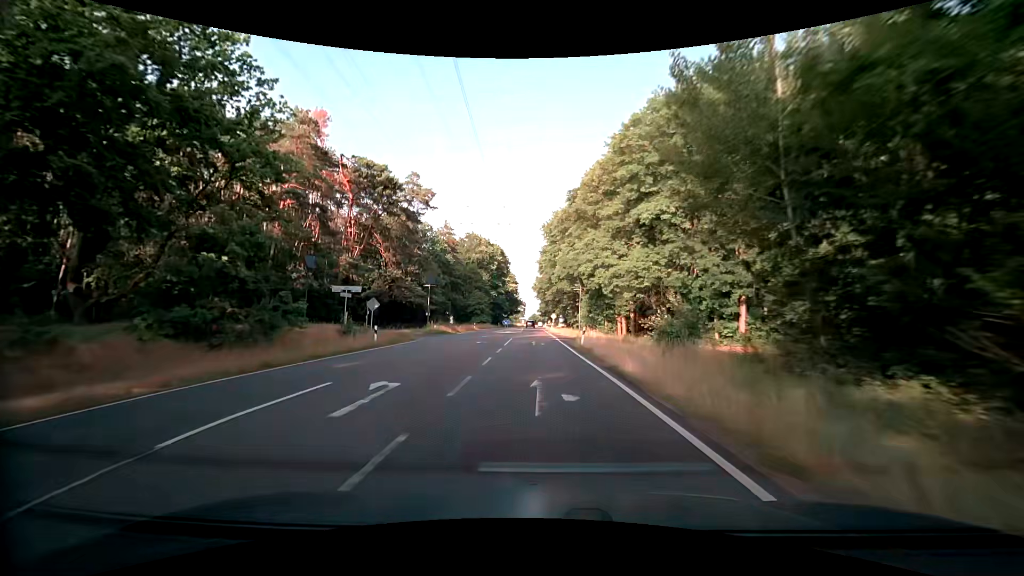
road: secondary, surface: asphalt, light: Day
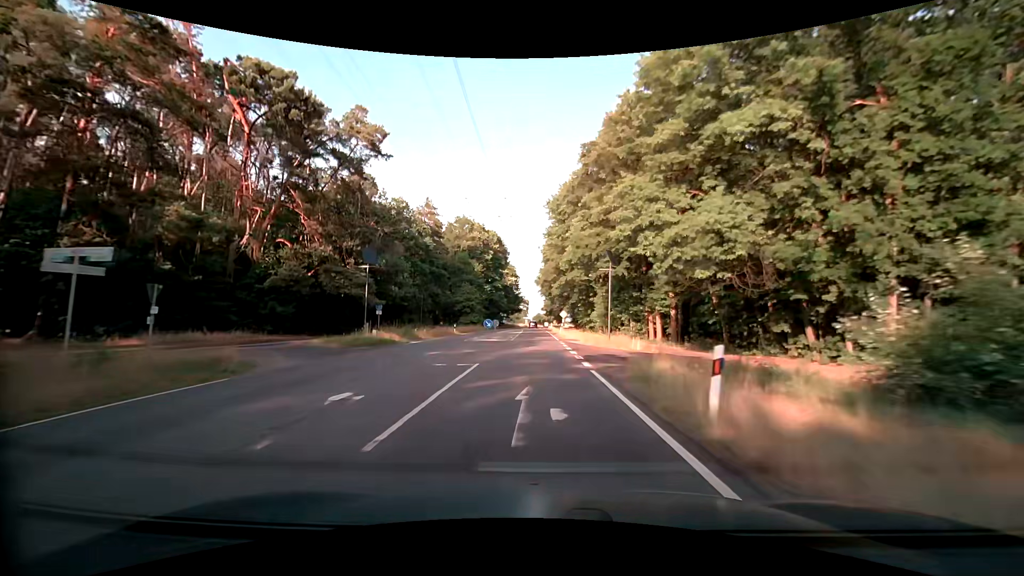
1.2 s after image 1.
(-0.1, +21.6) m; 0°
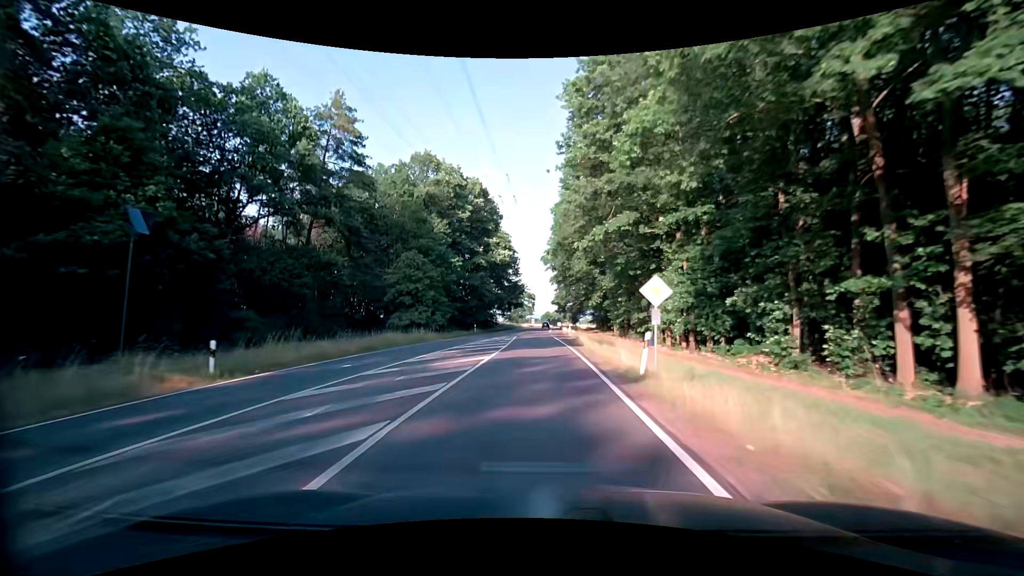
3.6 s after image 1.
(-0.4, +43.2) m; -1°
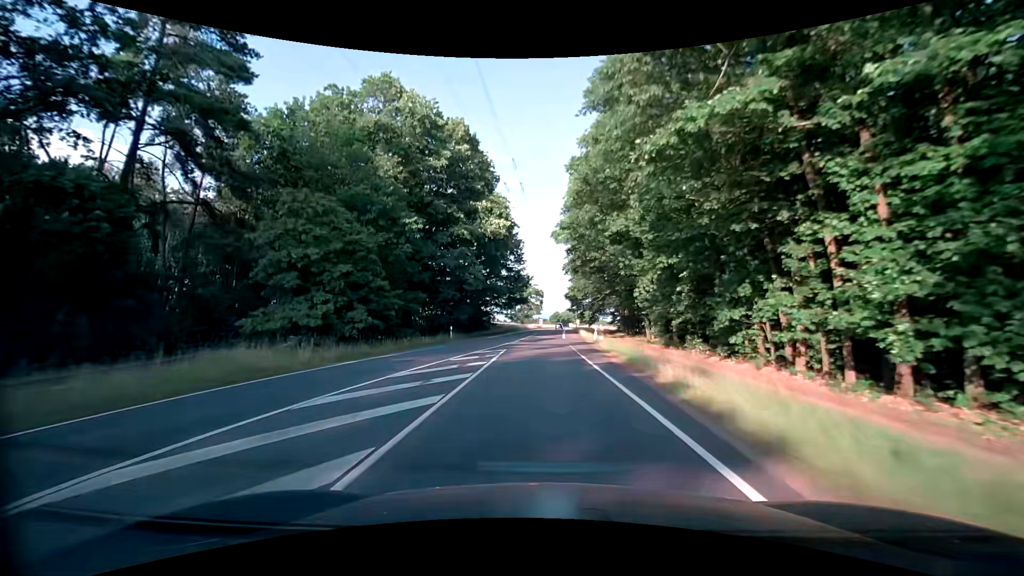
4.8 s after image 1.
(-0.2, +21.9) m; -1°
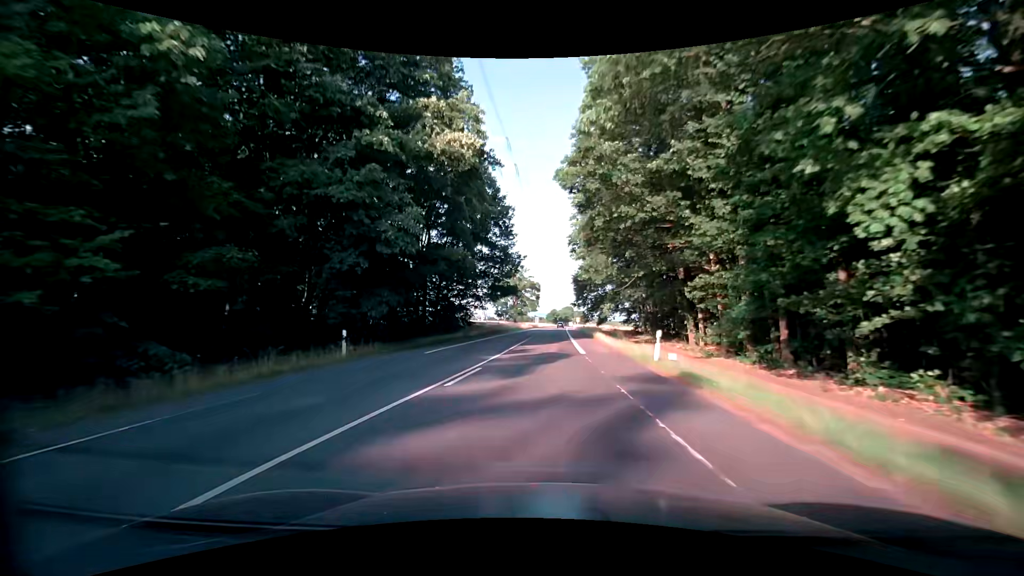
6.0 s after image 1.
(-0.1, +22.4) m; 0°
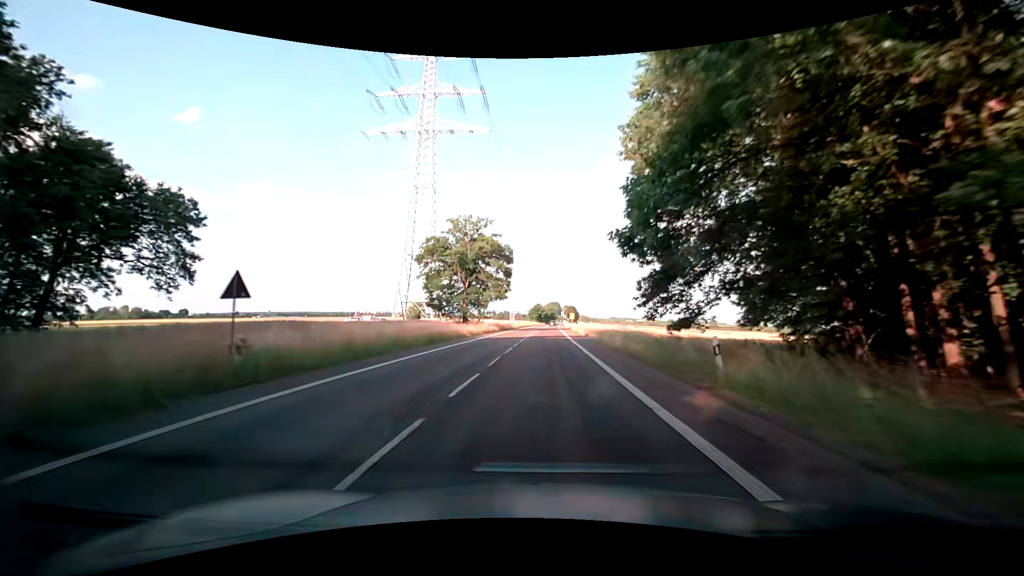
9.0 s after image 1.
(+1.2, +58.1) m; +2°
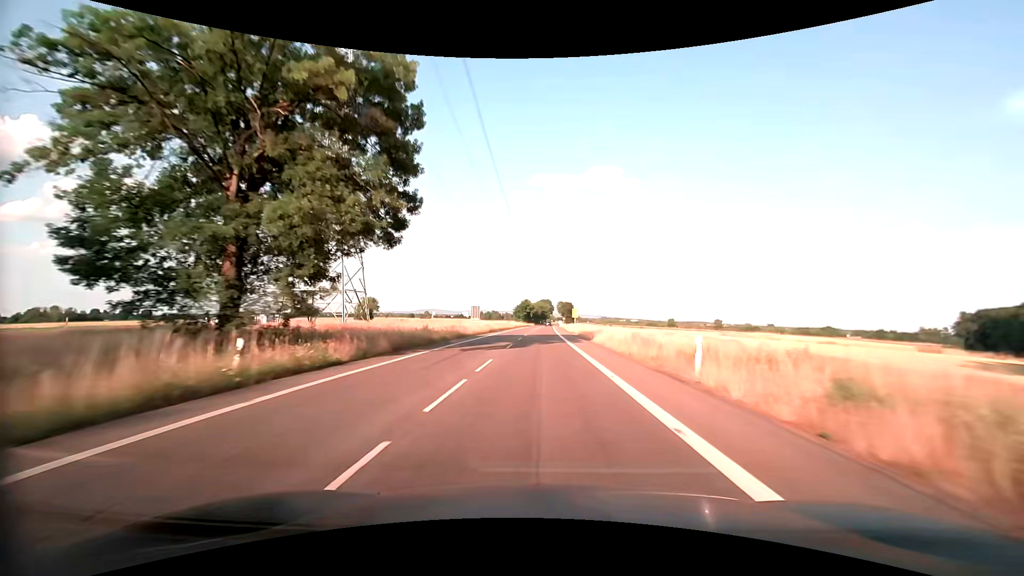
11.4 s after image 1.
(+0.6, +48.3) m; +1°
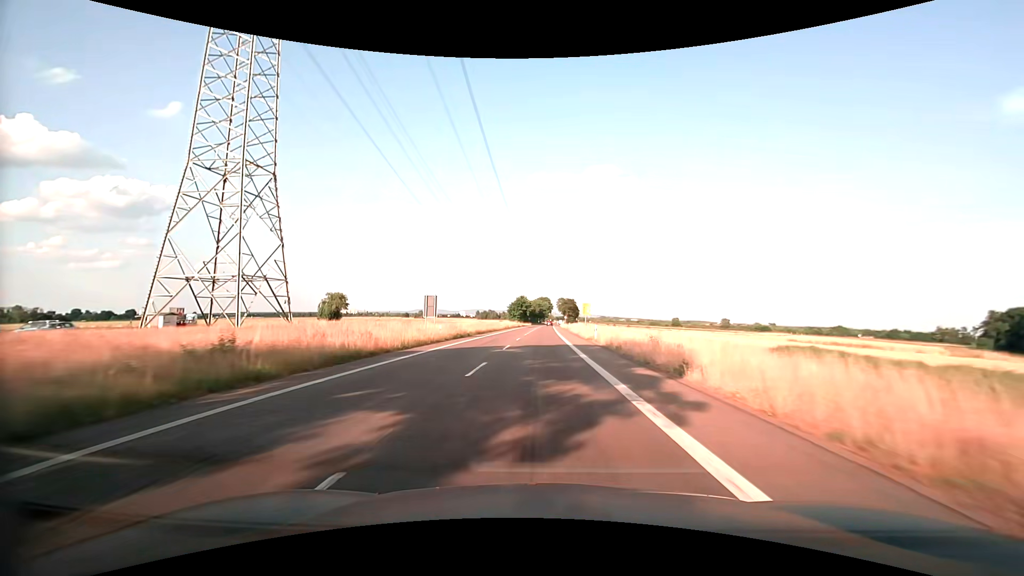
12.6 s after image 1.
(0.0, +24.7) m; 0°
(0, +10) (0, +20) (0, +30) (0, +40) (0, +50) (0, +60) (0, +70) (0, +80) (+1, +90) (+1, +100) m
